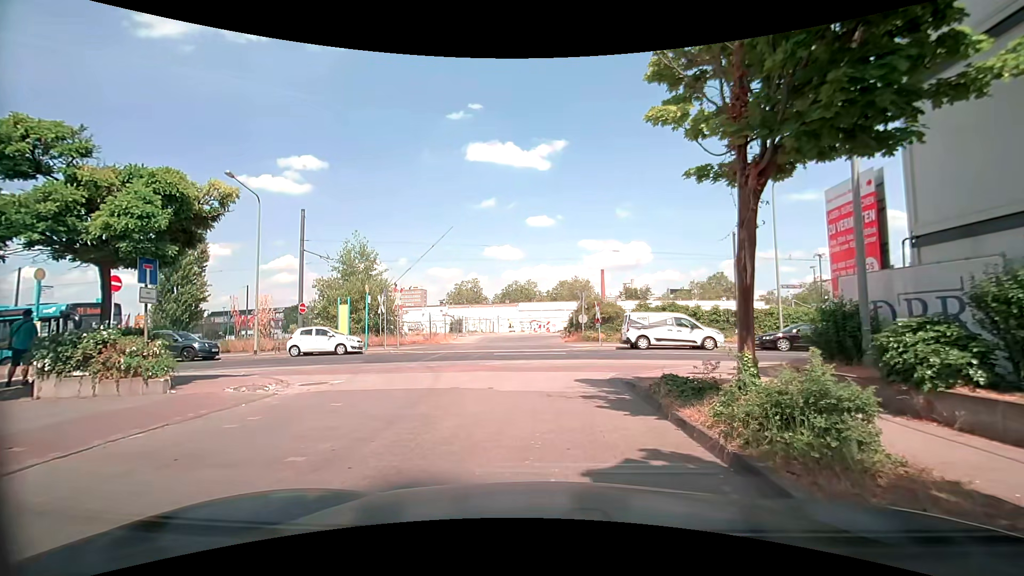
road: service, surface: paving_stones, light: Day
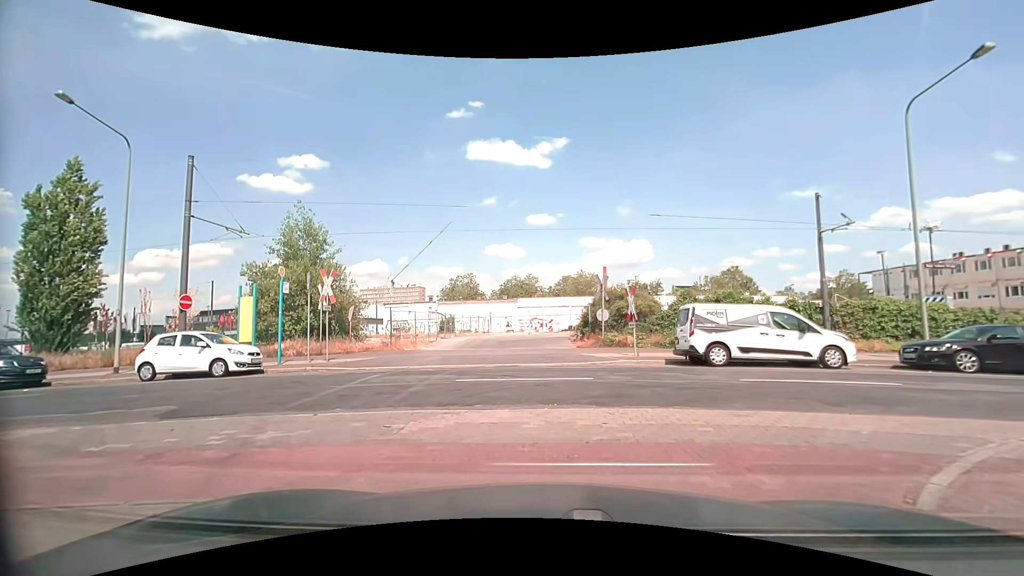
(-0.1, +10.0) m; -1°
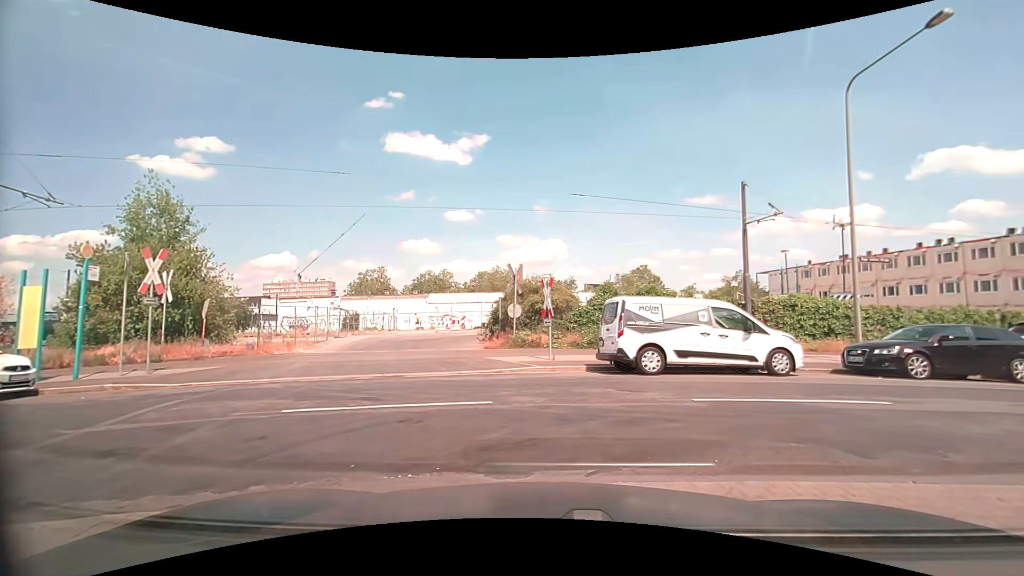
(+0.3, +3.5) m; +9°
